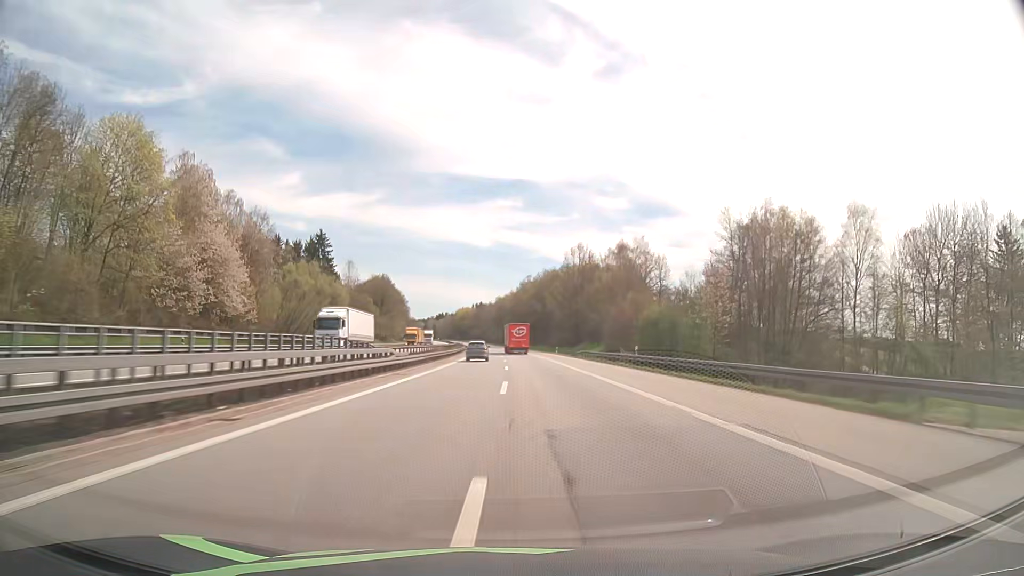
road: motorway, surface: asphalt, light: Day
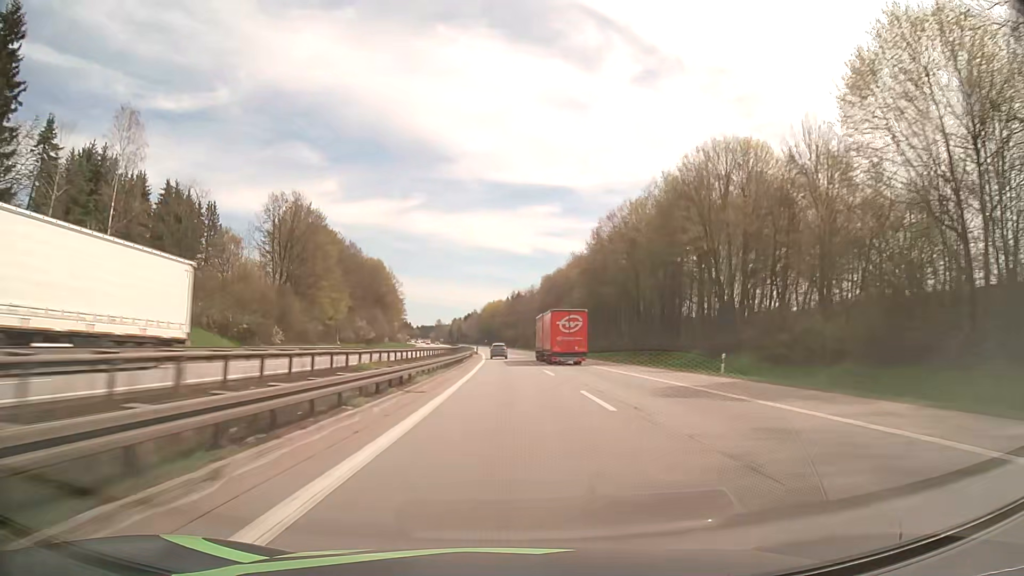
(-3.9, +112.1) m; -3°
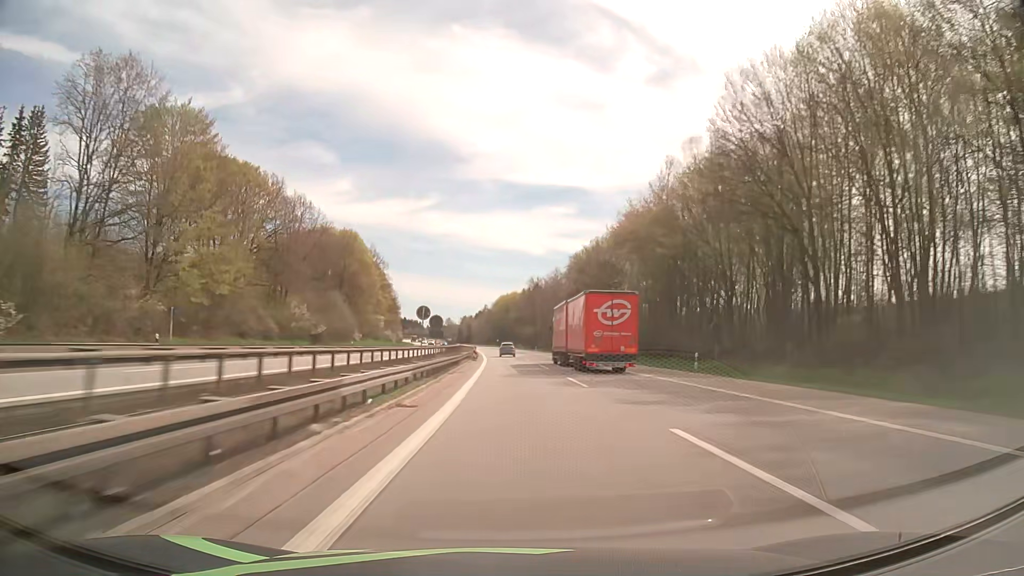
(-0.4, +45.3) m; -1°
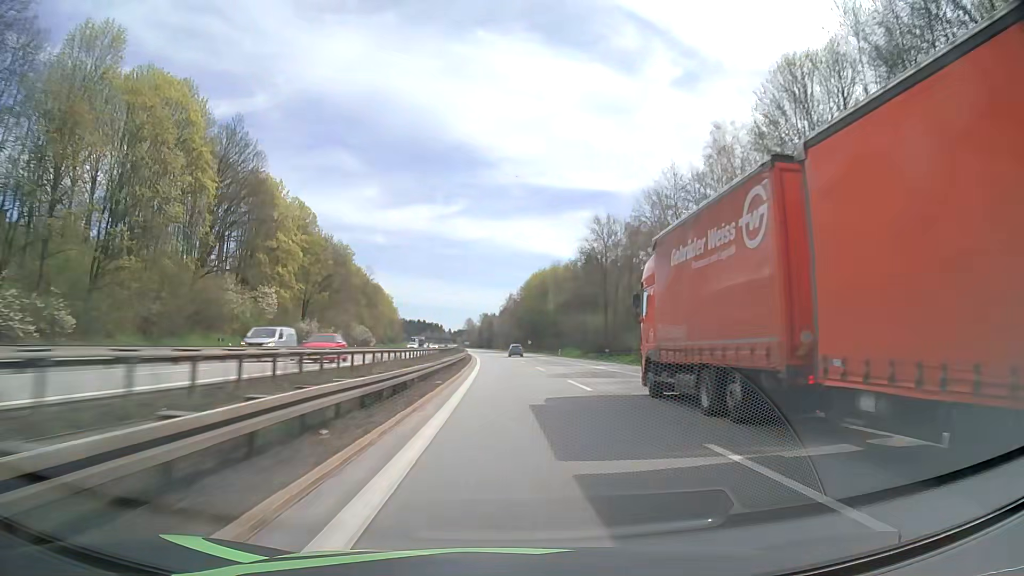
(-1.8, +91.4) m; -2°
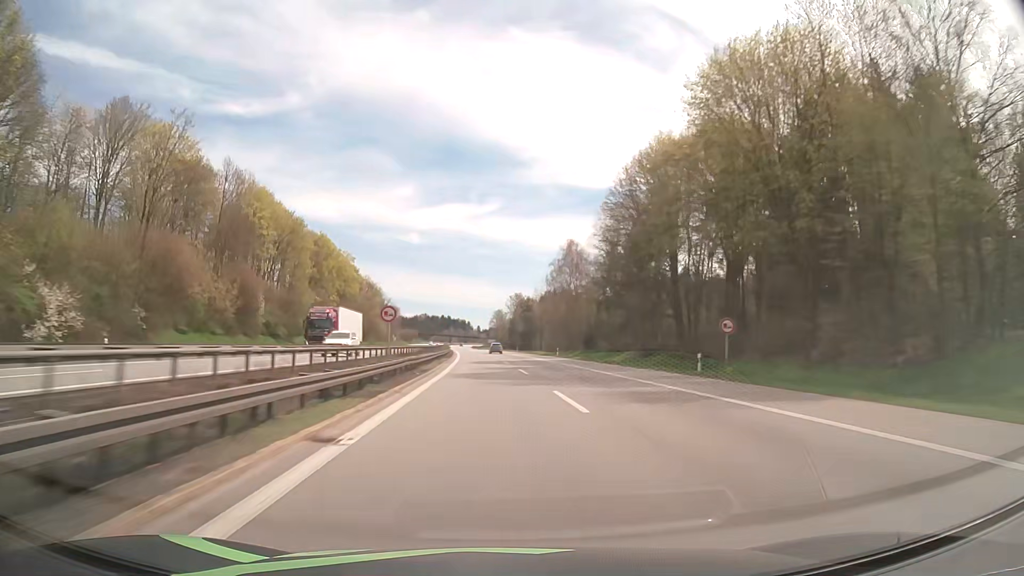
(-3.7, +115.0) m; -3°
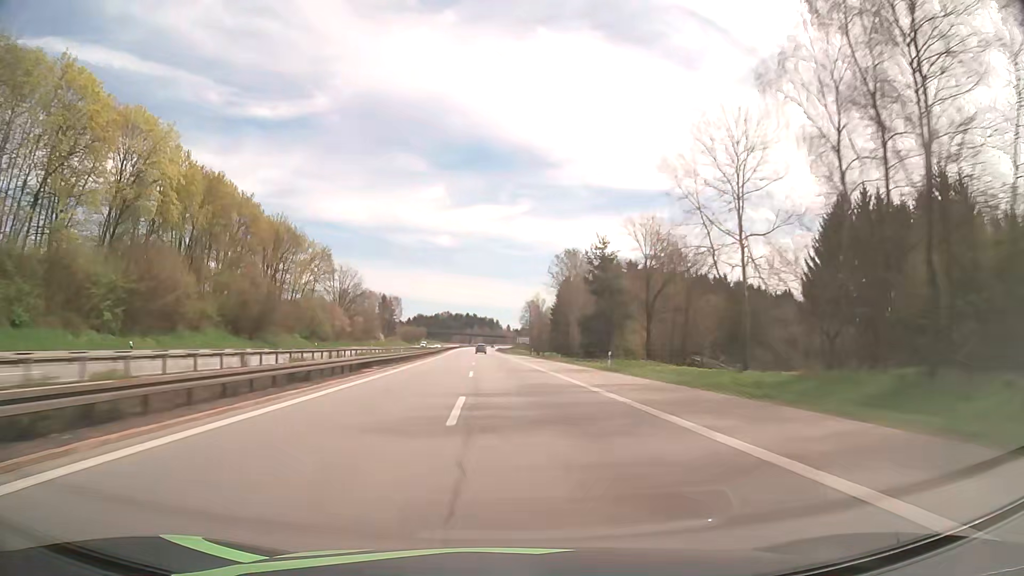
(-1.6, +91.9) m; -3°
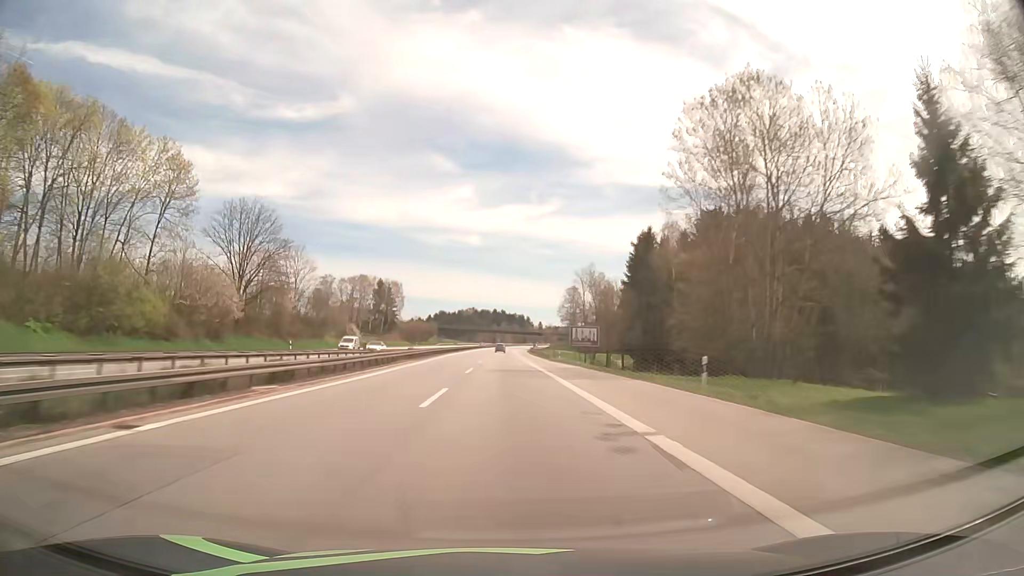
(-1.4, +68.4) m; -3°
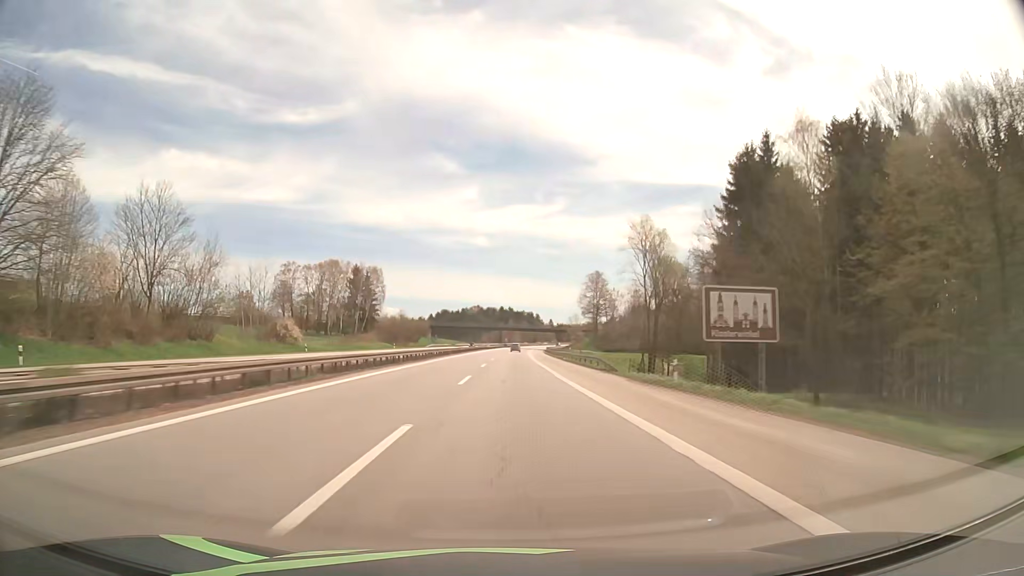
(-0.3, +45.5) m; -1°
(0, +10) (0, +20) (0, +30) (0, +40) (0, +50) (0, +60) (0, +70) (+1, +80) (+1, +90) (+1, +100) m
